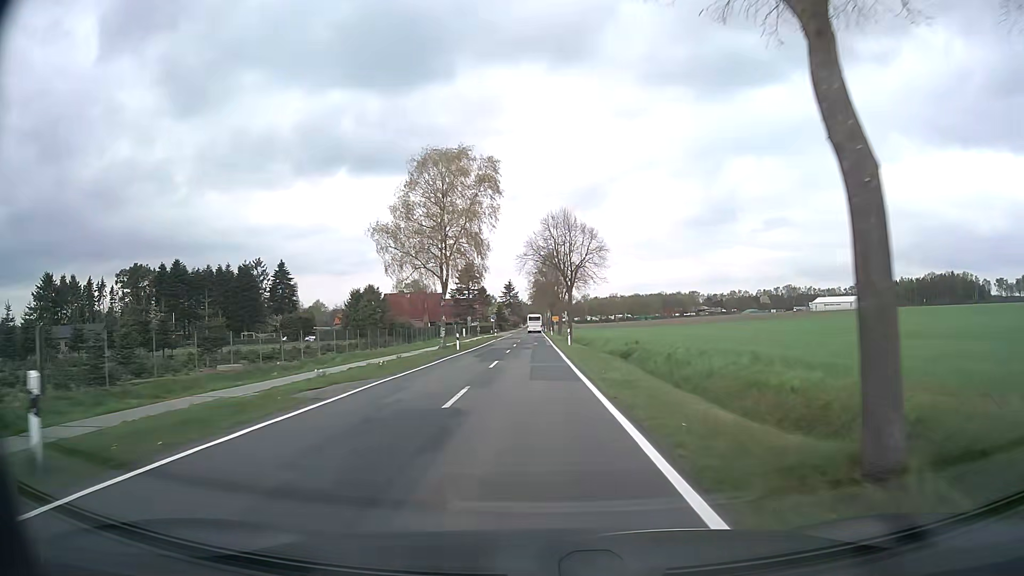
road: secondary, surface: asphalt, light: Day
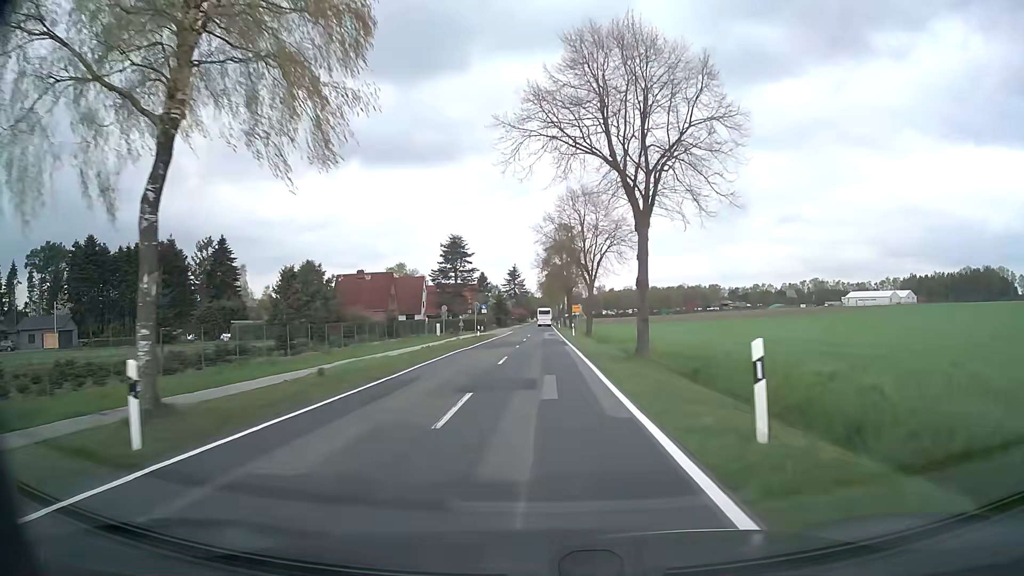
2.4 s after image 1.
(-0.5, +37.3) m; -1°
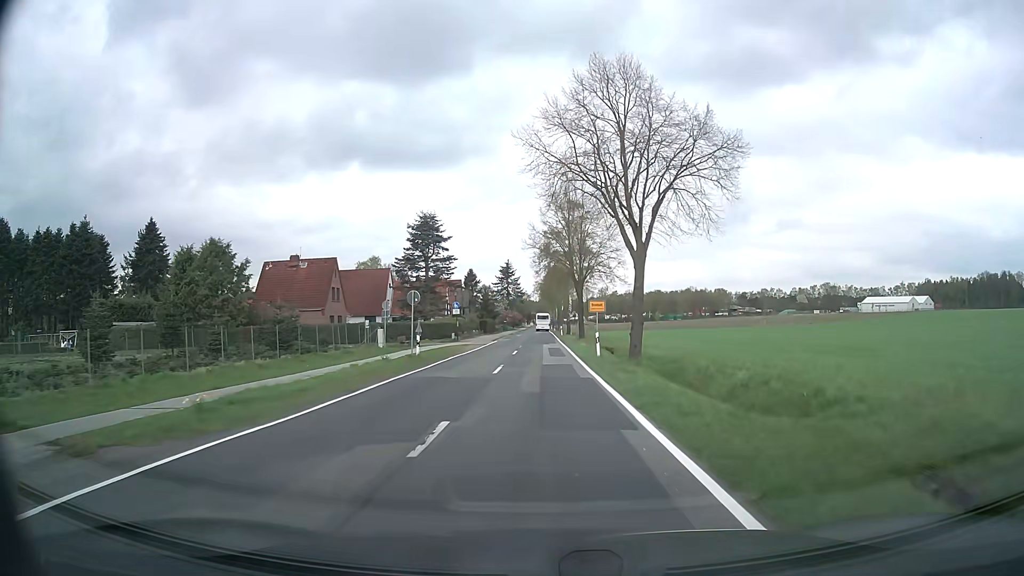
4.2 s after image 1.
(-0.1, +25.6) m; 0°
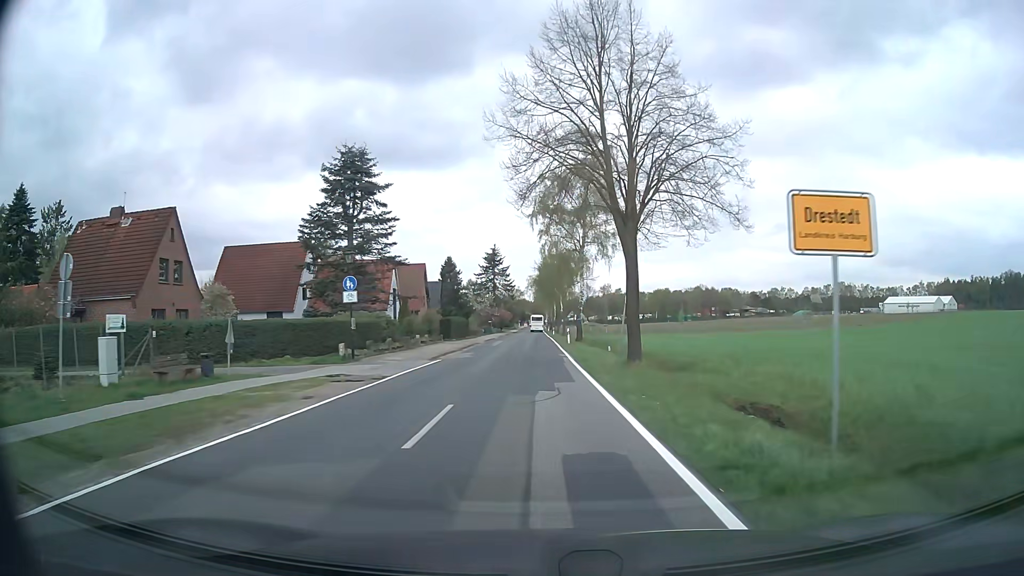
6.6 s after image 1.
(+0.2, +32.4) m; +1°
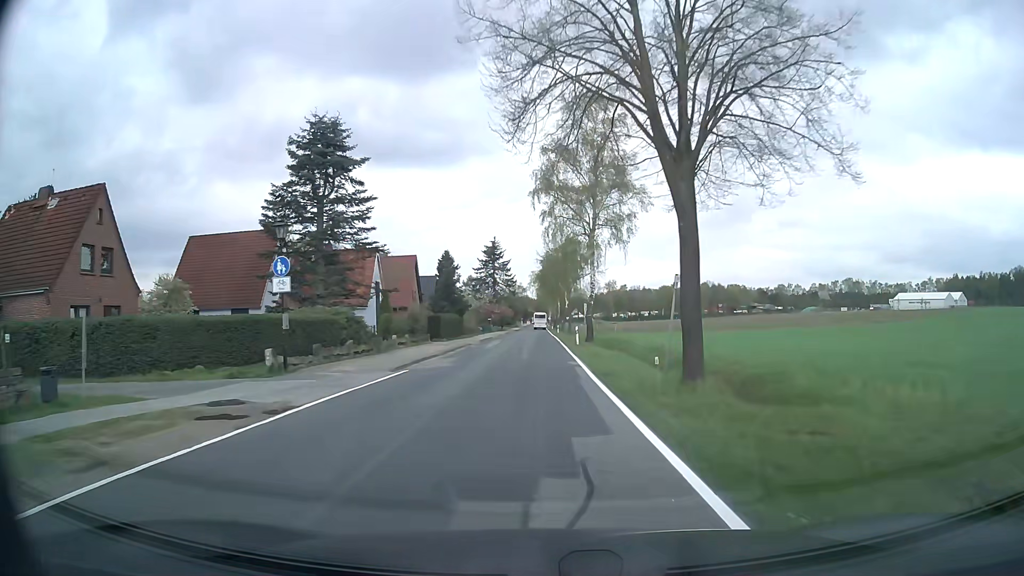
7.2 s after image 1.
(0.0, +8.0) m; 0°
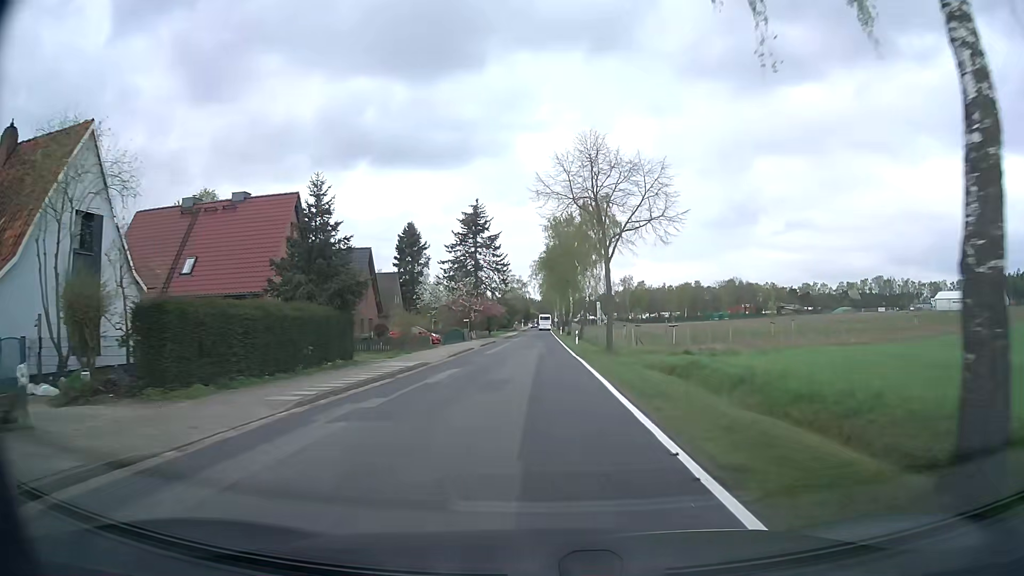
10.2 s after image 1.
(-0.2, +39.3) m; -1°
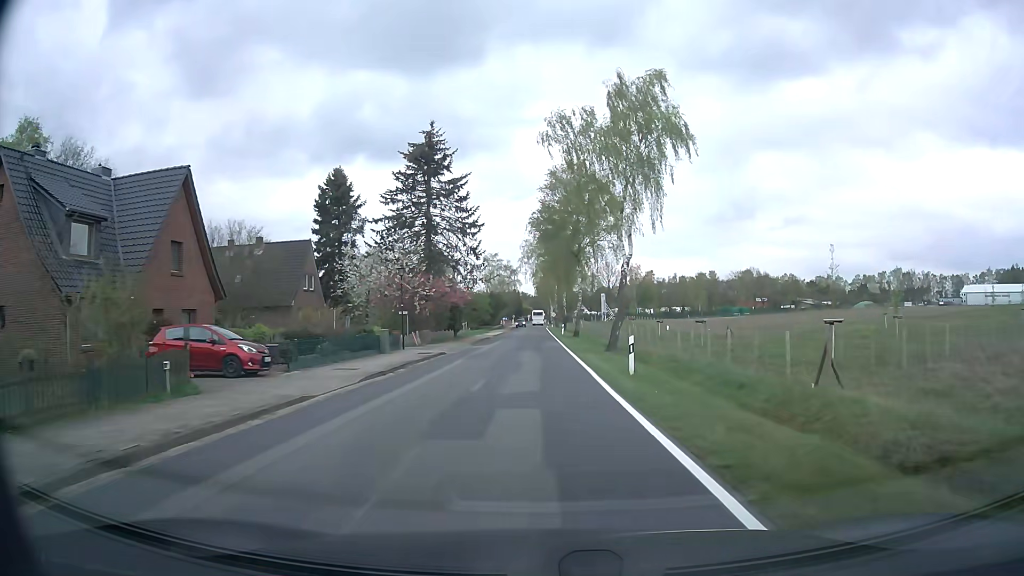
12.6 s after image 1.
(+0.1, +31.2) m; +1°
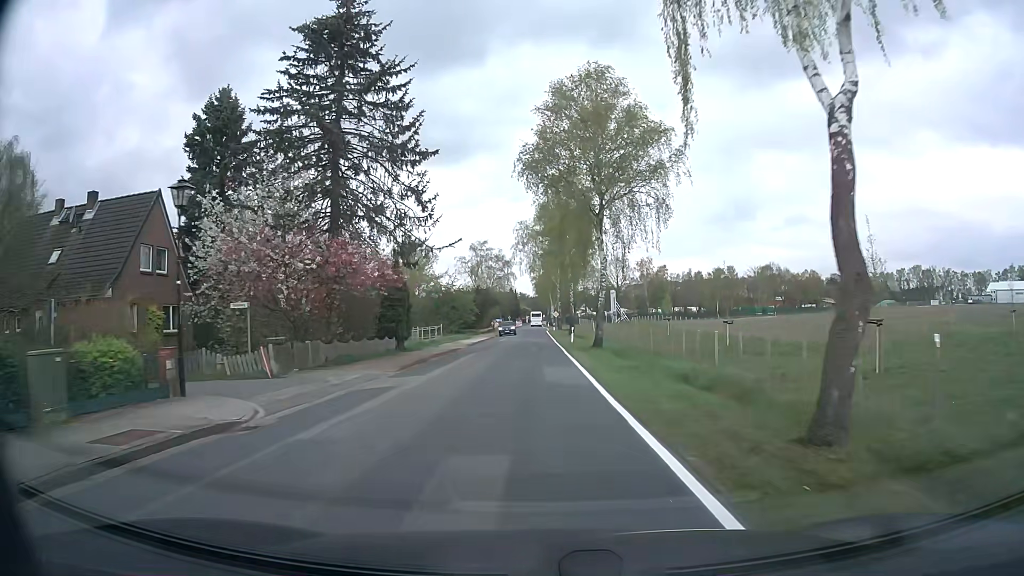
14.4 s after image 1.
(0.0, +23.5) m; 0°
(0, +10) (0, +20) (0, +30) (0, +40) (0, +50) (0, +60) (-1, +70) (-1, +80) (-1, +90) (-1, +100) m
